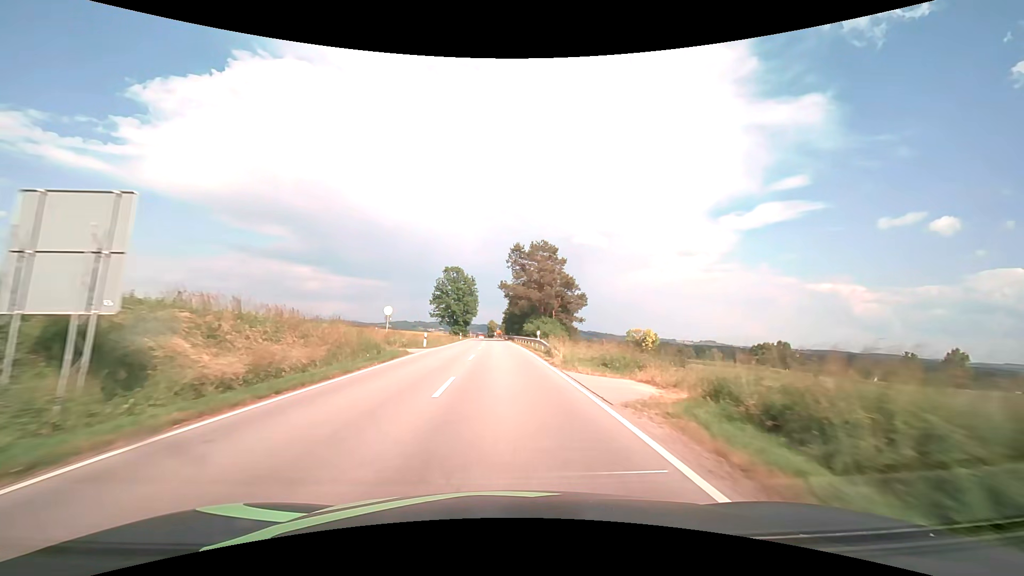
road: secondary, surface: asphalt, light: Day
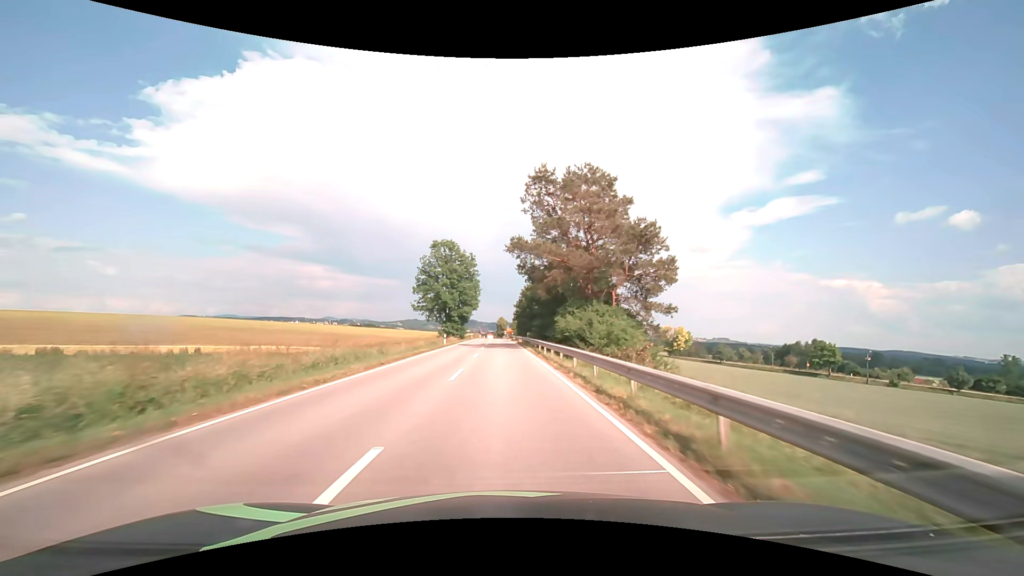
(-0.4, +32.4) m; -1°
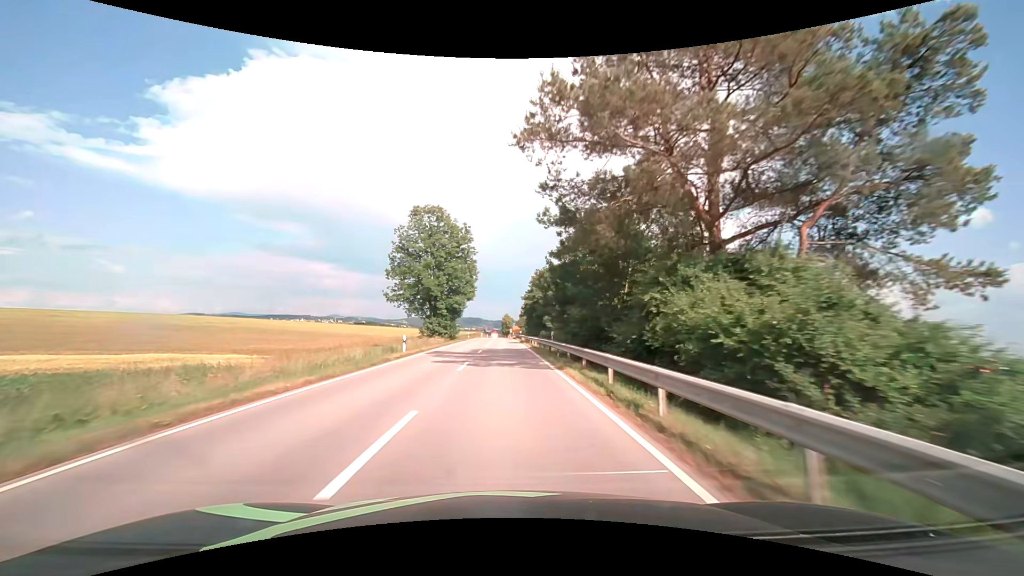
(-0.1, +21.7) m; 0°
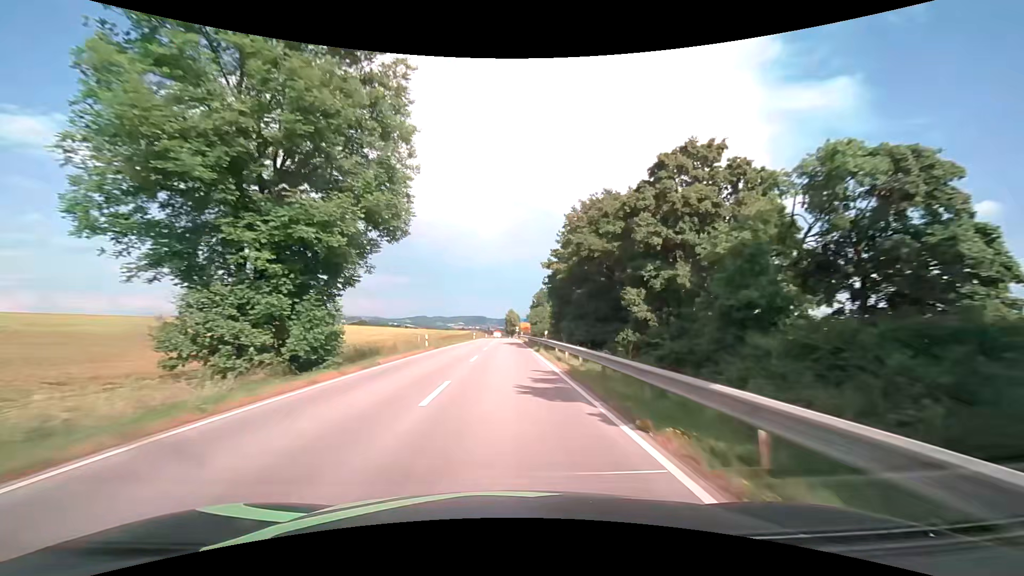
(-0.3, +43.4) m; -1°
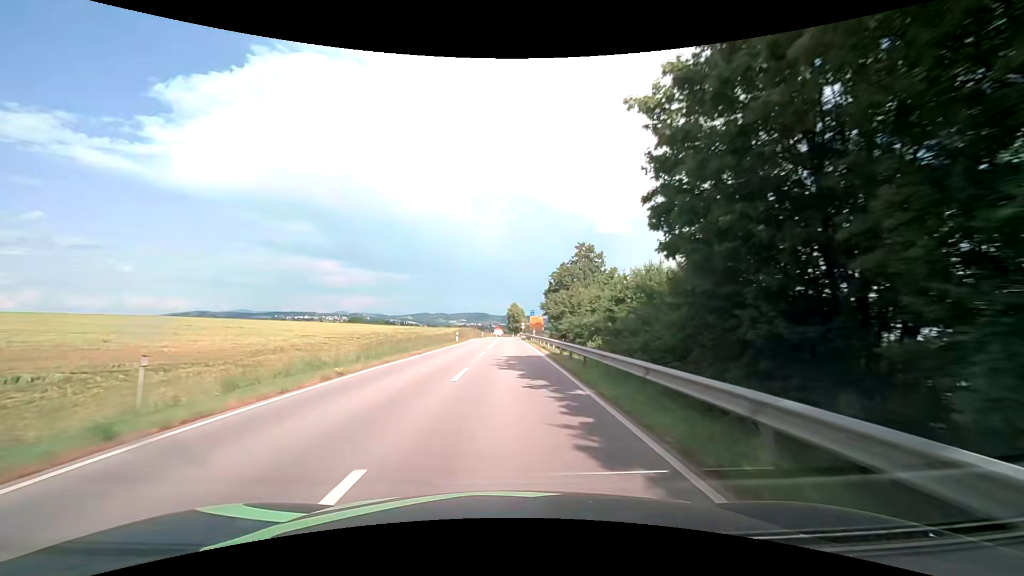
(-0.1, +32.0) m; 0°
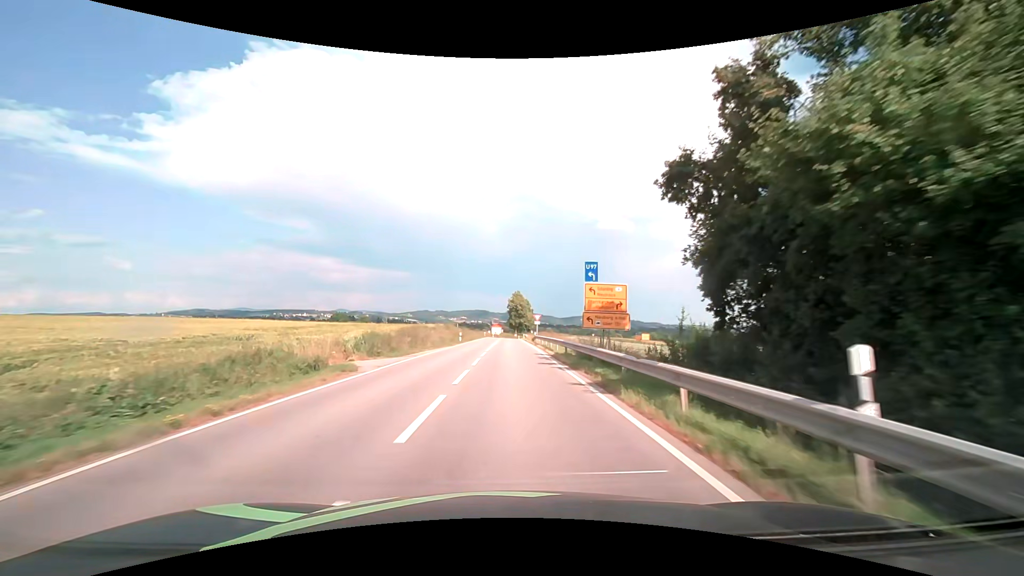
(+0.1, +49.0) m; +1°
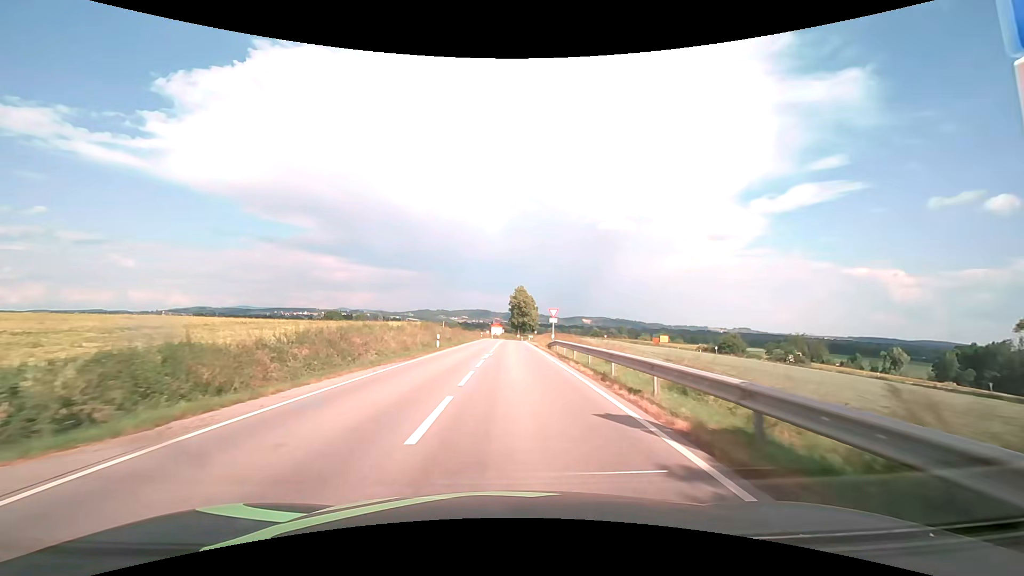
(-0.3, +18.1) m; -1°
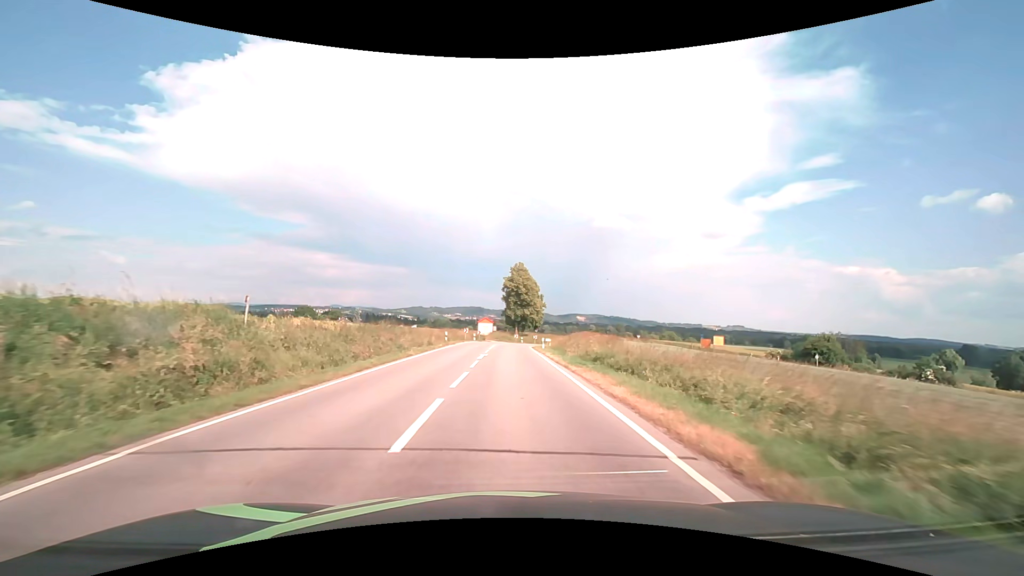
(+0.2, +42.3) m; +1°
(0, +10) (0, +20) (0, +30) (0, +40) (0, +50) (+2, +60) (+4, +70) (+8, +79) (+13, +87) (+20, +94) m
